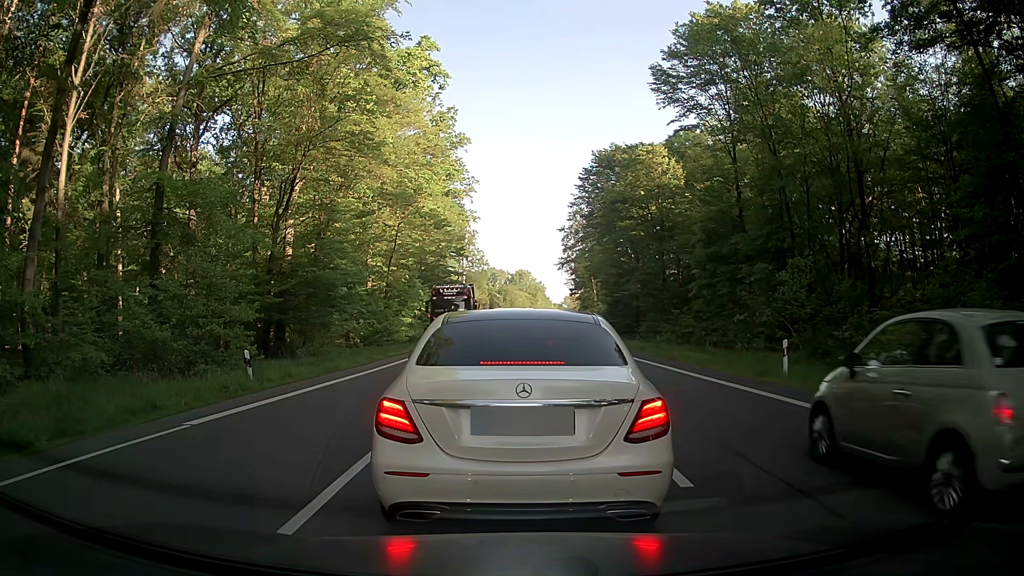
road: primary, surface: asphalt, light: Day
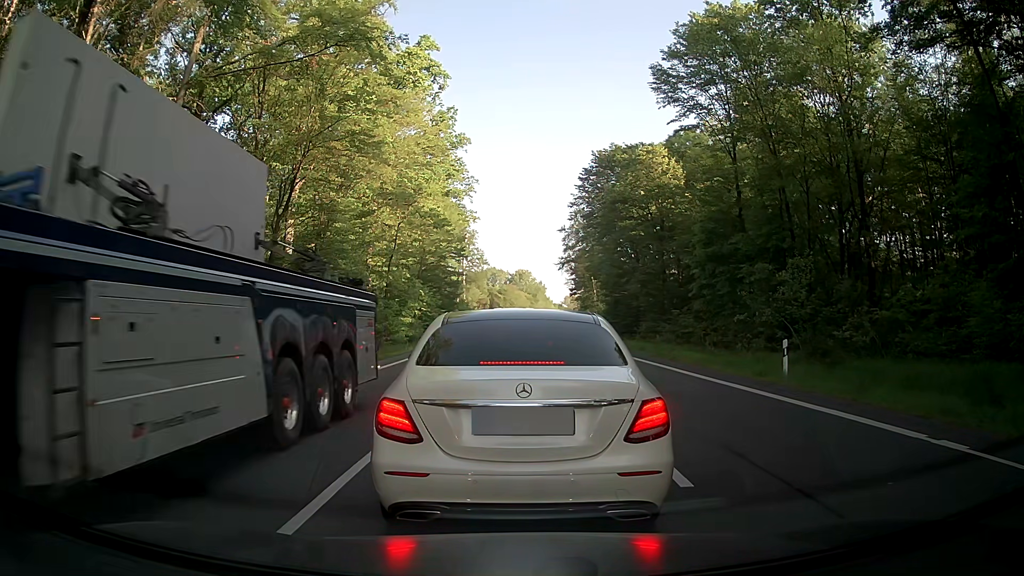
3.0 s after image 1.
(0.0, 0.0) m; 0°
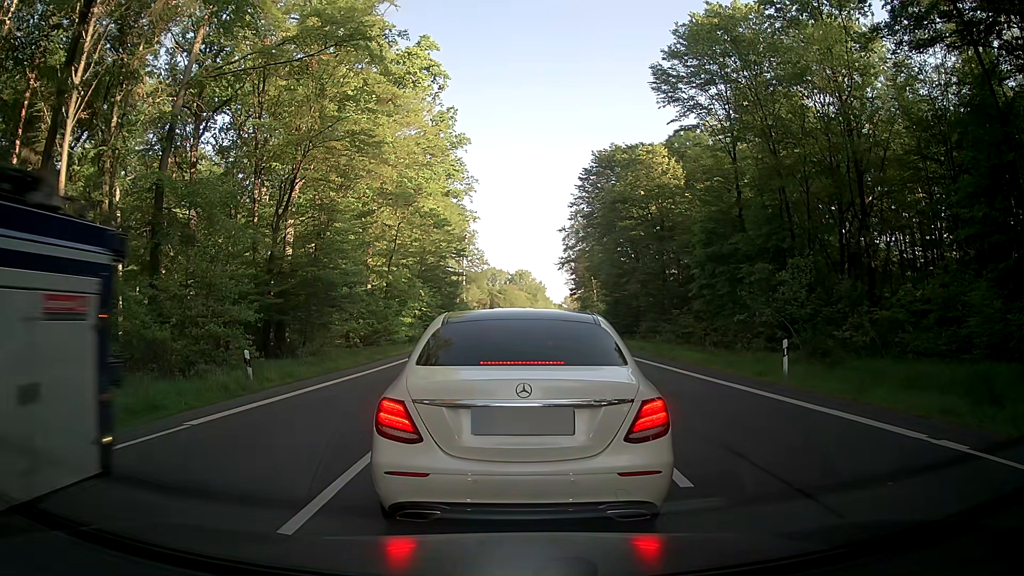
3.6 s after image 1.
(0.0, 0.0) m; 0°
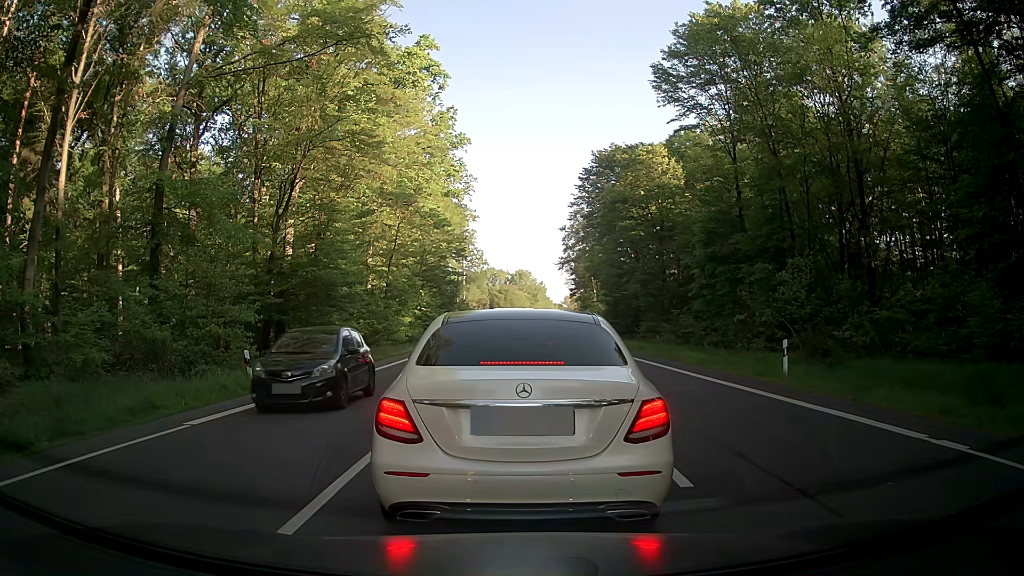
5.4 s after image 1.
(0.0, 0.0) m; 0°
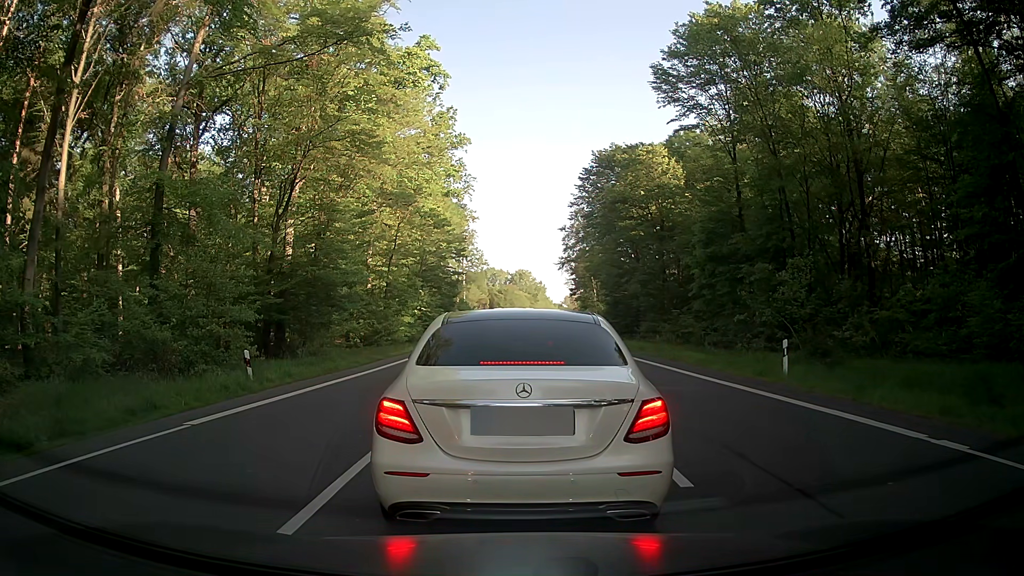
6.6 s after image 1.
(0.0, 0.0) m; 0°
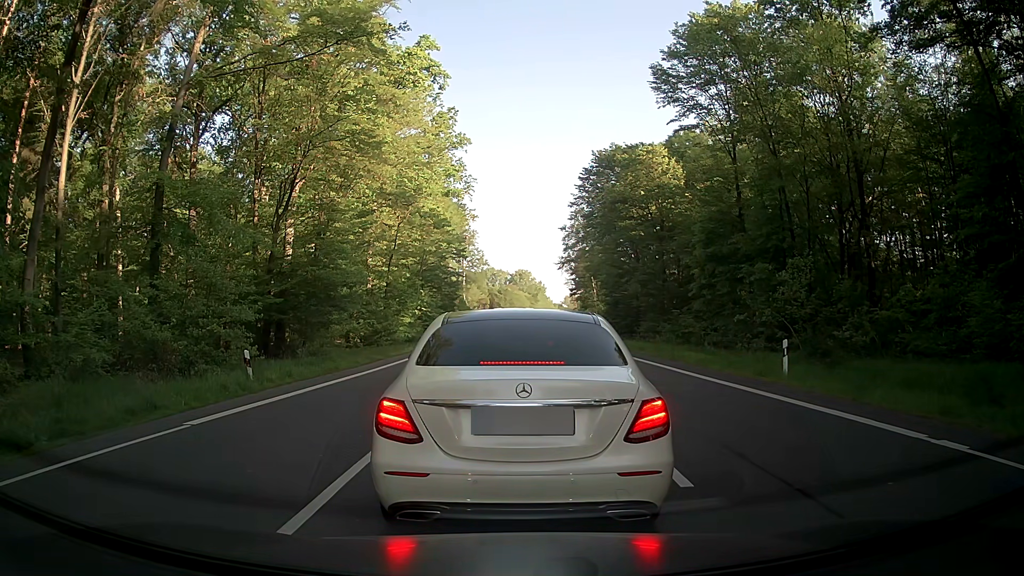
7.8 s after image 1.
(0.0, 0.0) m; 0°
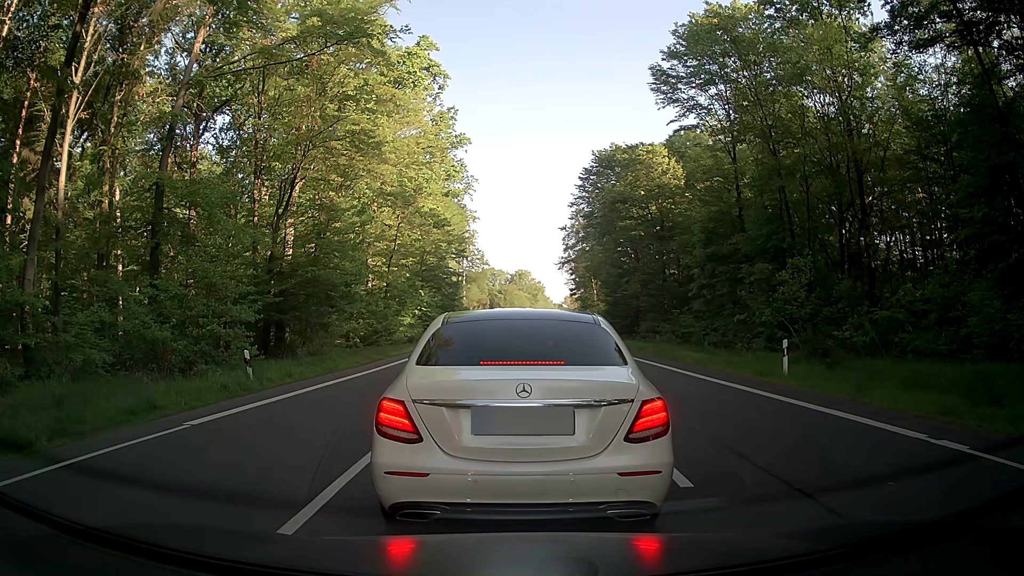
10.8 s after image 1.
(0.0, 0.0) m; 0°
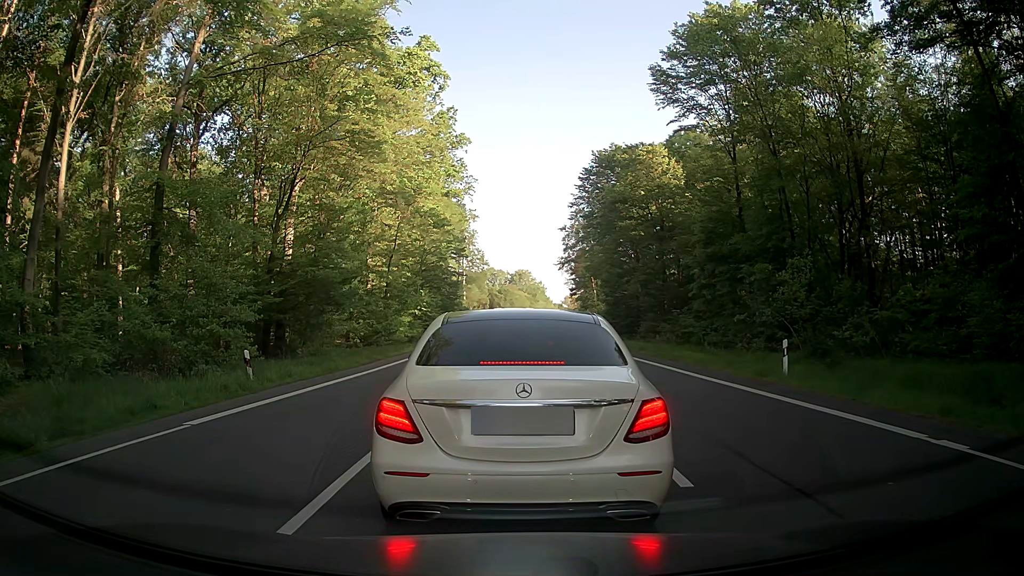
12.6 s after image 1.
(0.0, 0.0) m; 0°
